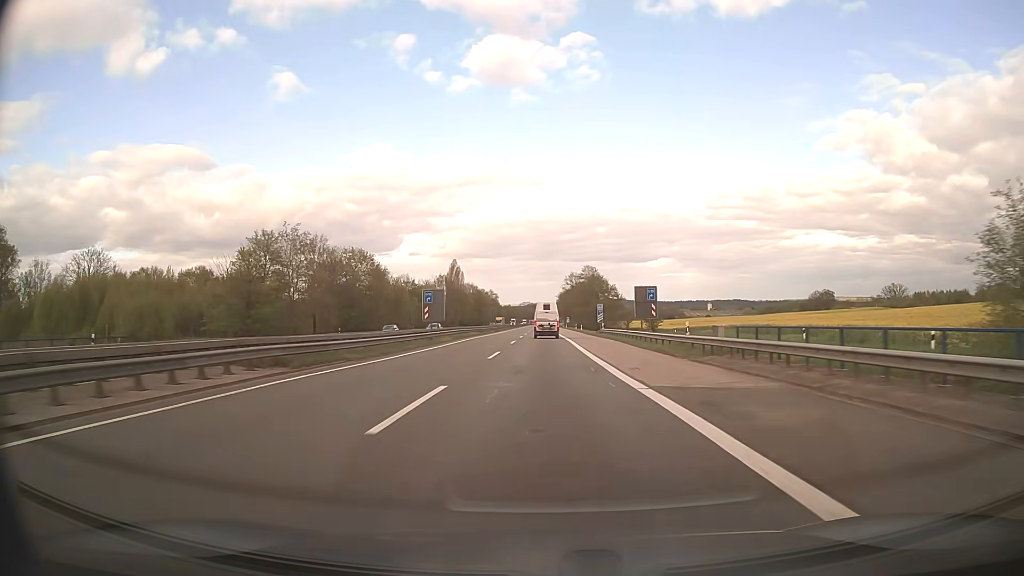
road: motorway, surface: asphalt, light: Day
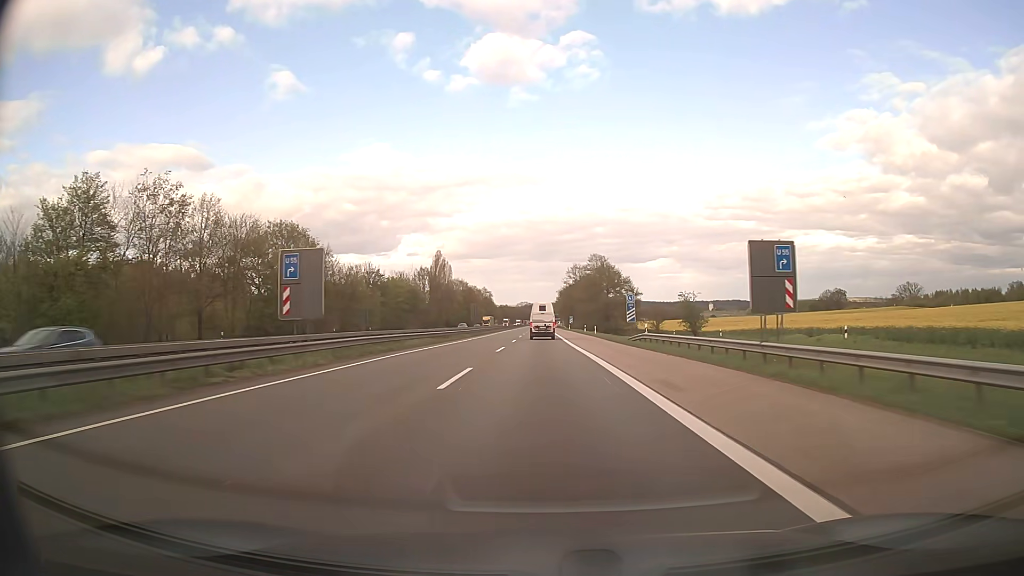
(-0.1, +30.0) m; 0°
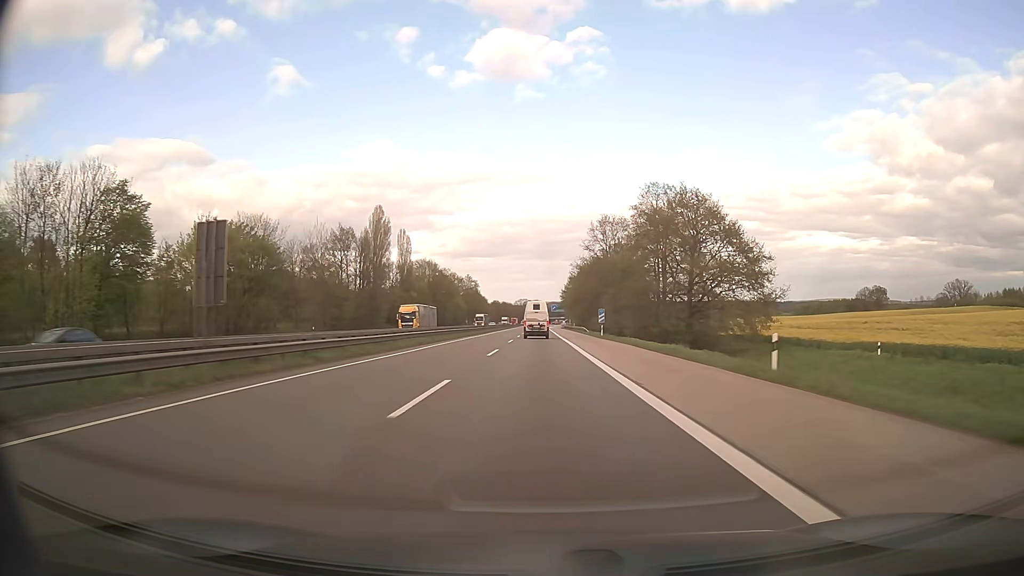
(-0.3, +74.9) m; 0°
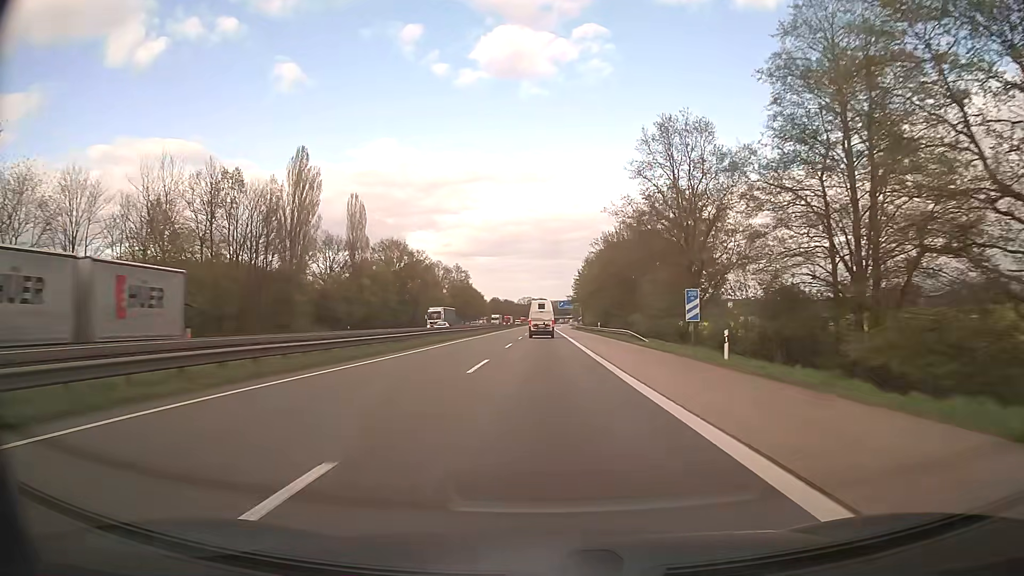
(-0.2, +44.8) m; 0°
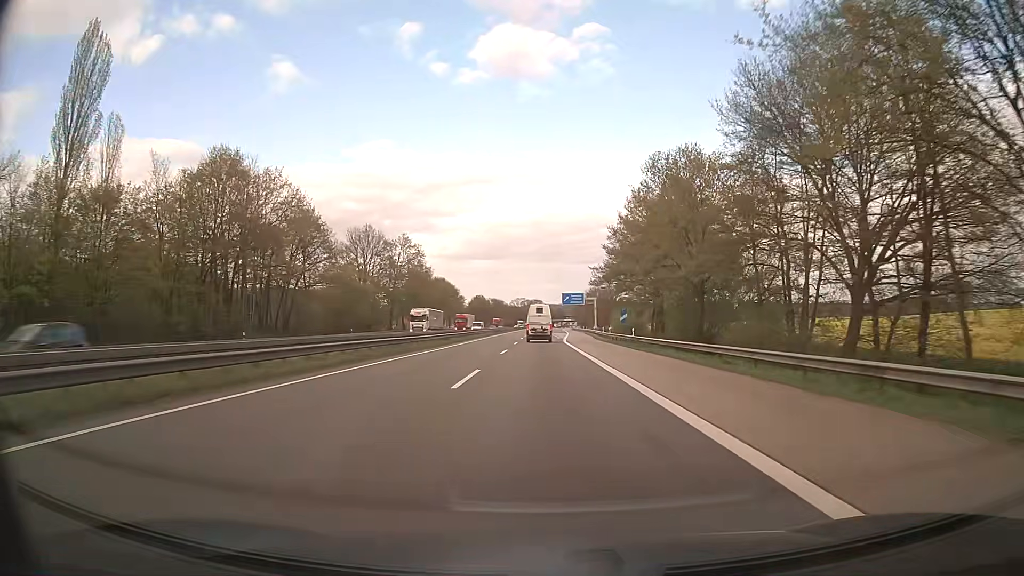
(+0.1, +74.4) m; 0°
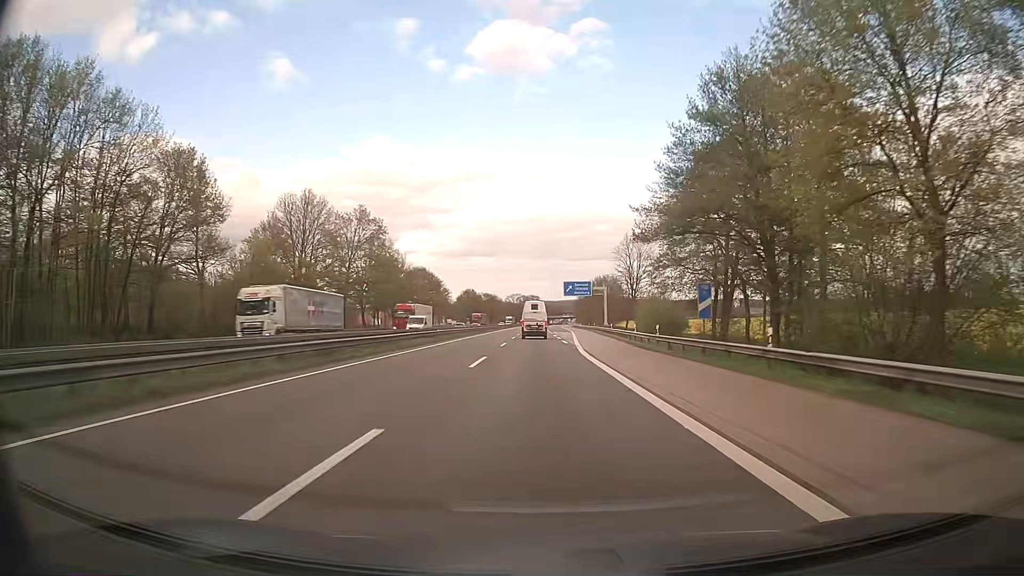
(+0.1, +29.6) m; 0°
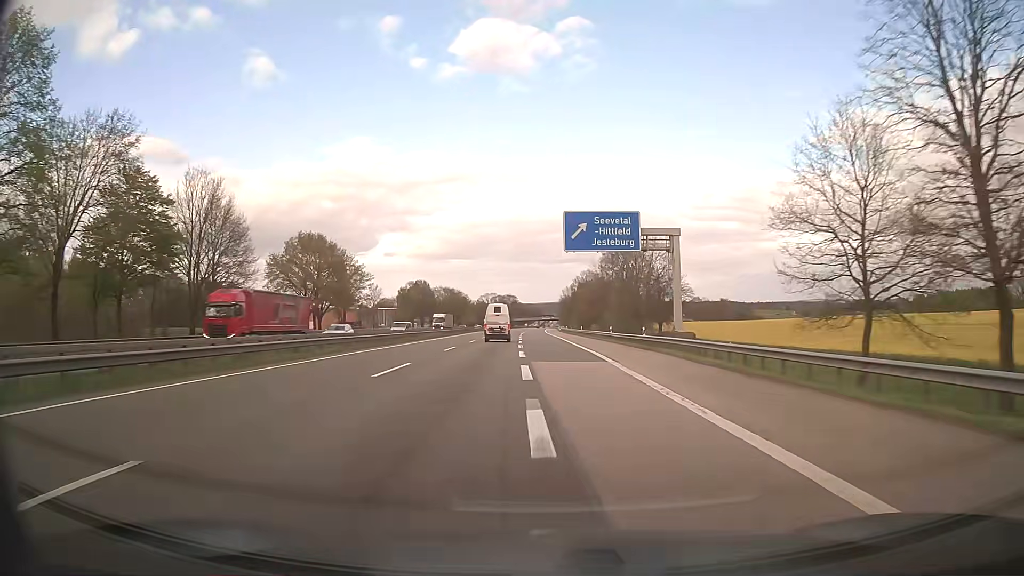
(+1.0, +73.9) m; +2°
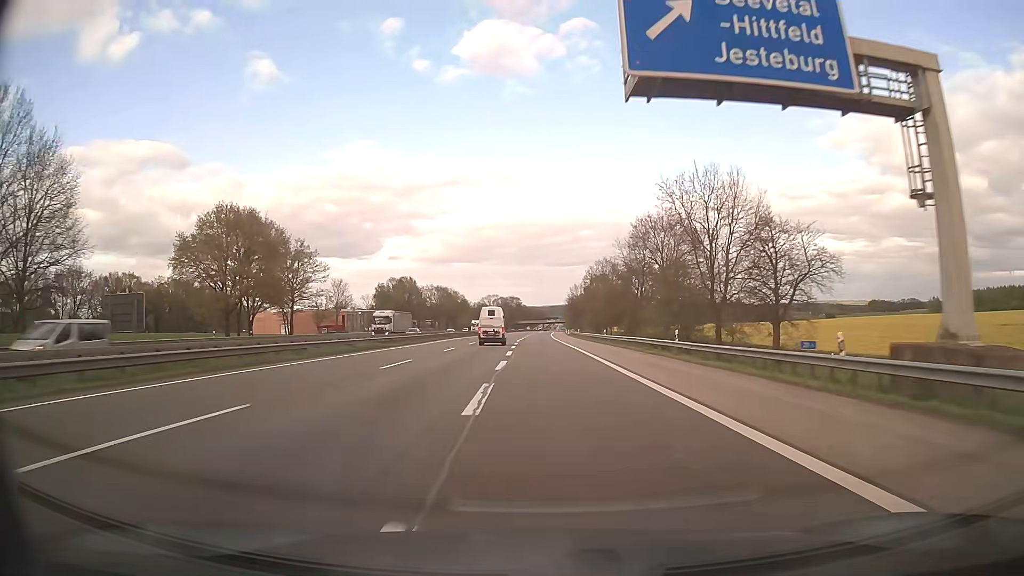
(-0.1, +30.3) m; 0°
(0, +10) (0, +20) (0, +30) (0, +40) (0, +50) (0, +60) (0, +70) (0, +80) (0, +90) (0, +100) m
